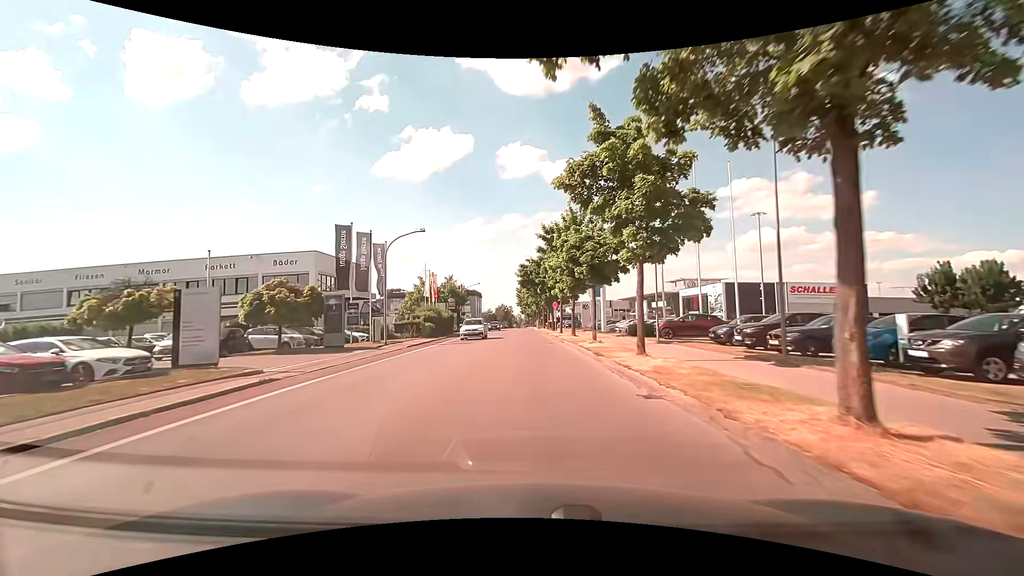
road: tertiary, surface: asphalt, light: Day
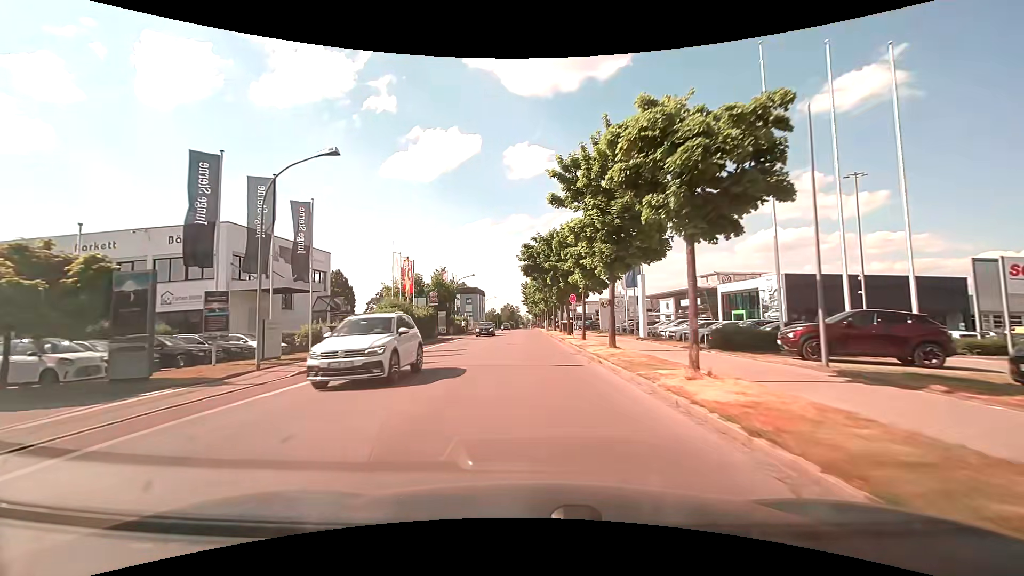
(-0.2, +15.0) m; -1°
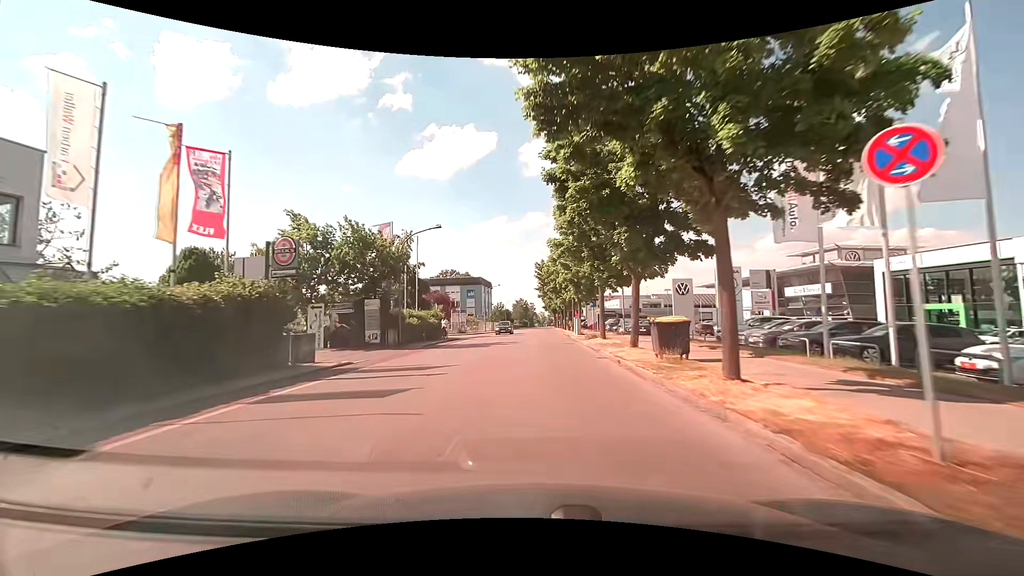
(-0.5, +30.6) m; -2°
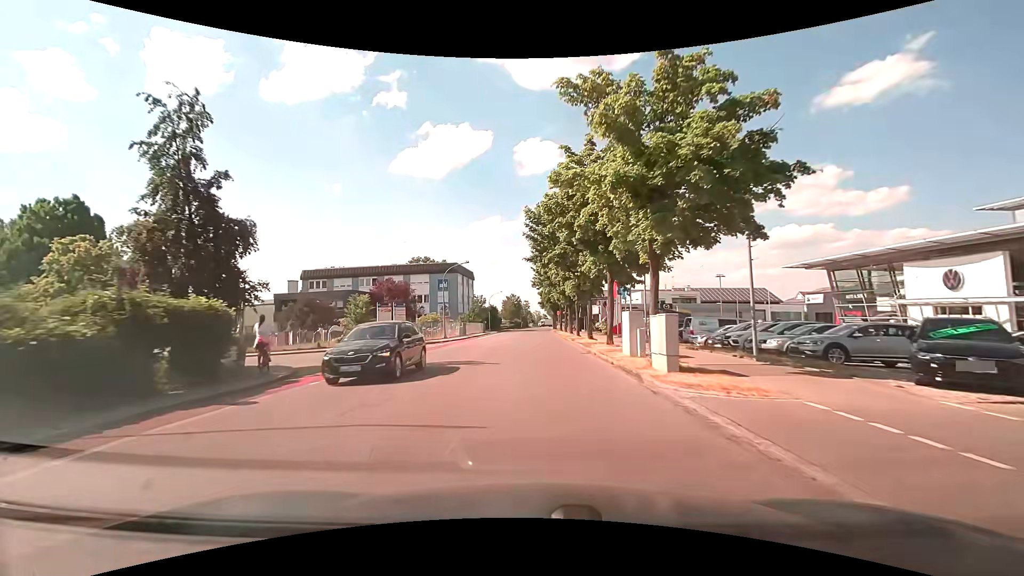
(+0.3, +30.4) m; 0°
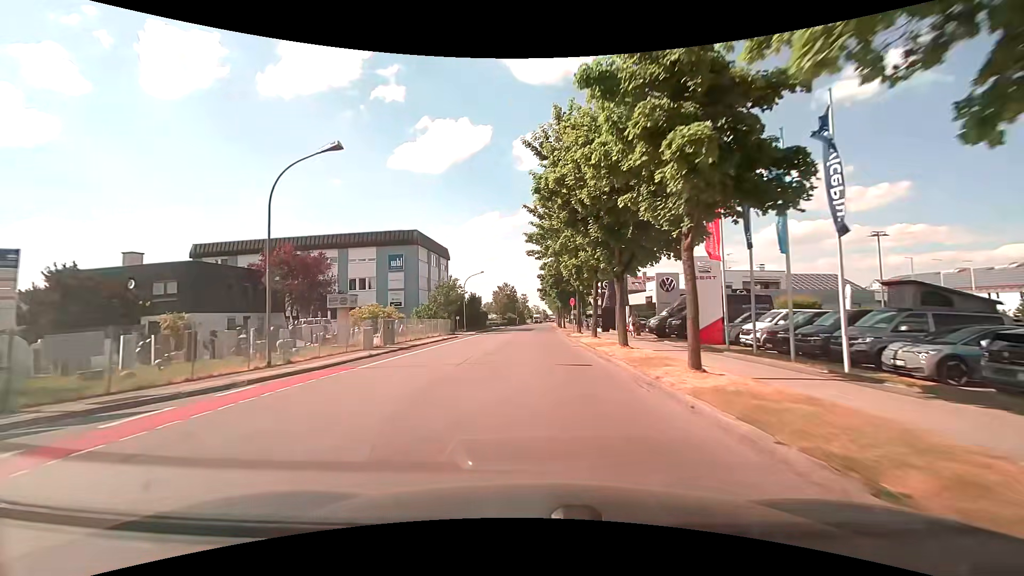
(+0.3, +30.8) m; +1°
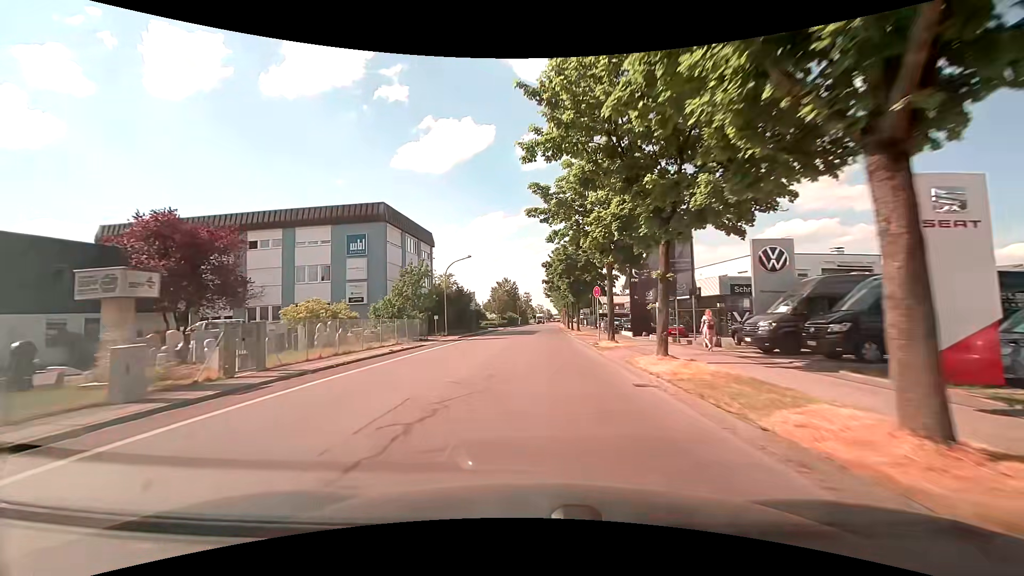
(-0.1, +15.2) m; -1°
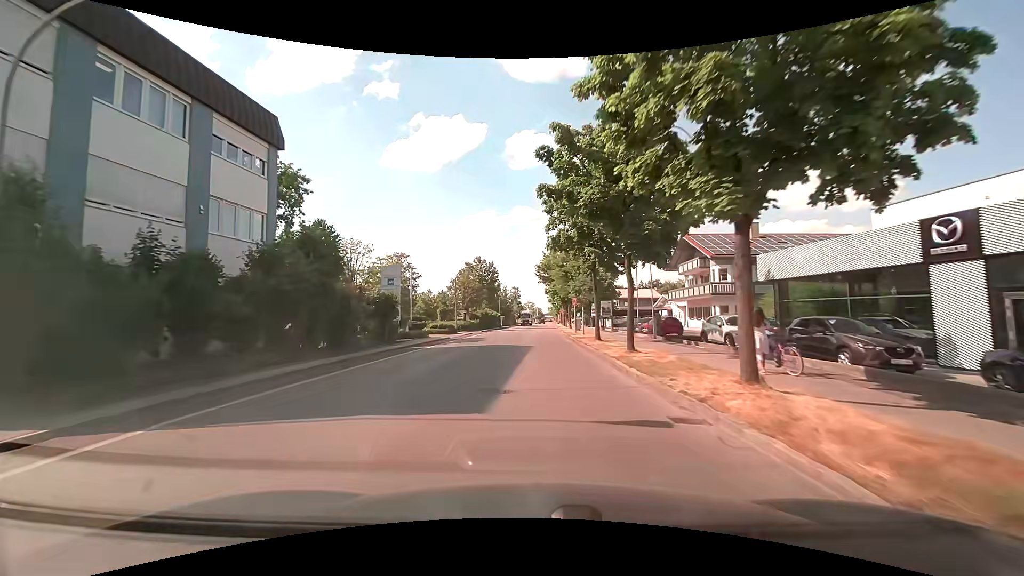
(+0.5, +38.2) m; +1°
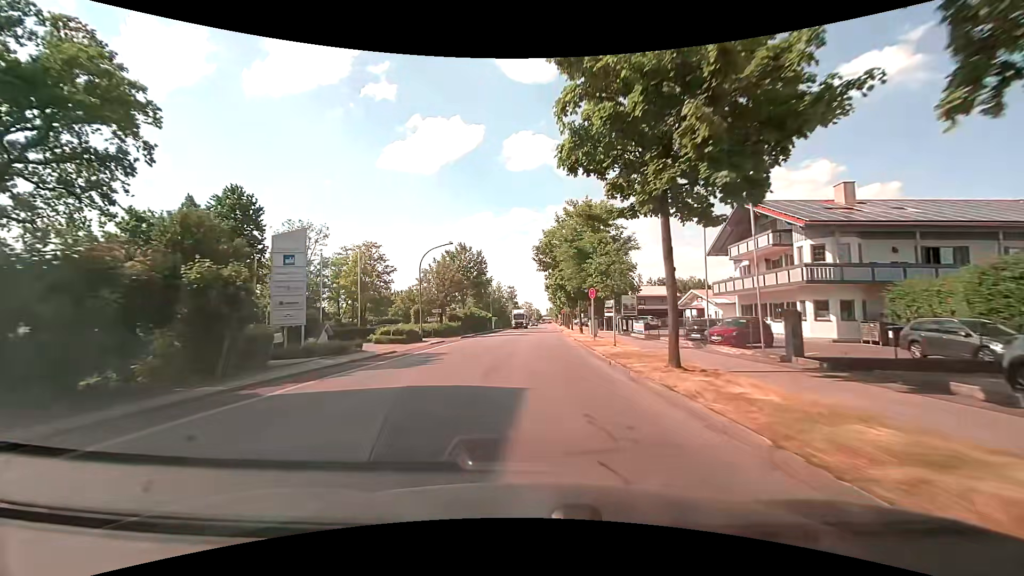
(+0.1, +15.4) m; +1°
(0, +10) (0, +20) (0, +30) (0, +40) (0, +50) (0, +60) (+1, +70) (+1, +80) (+1, +90) (+1, +100) m
